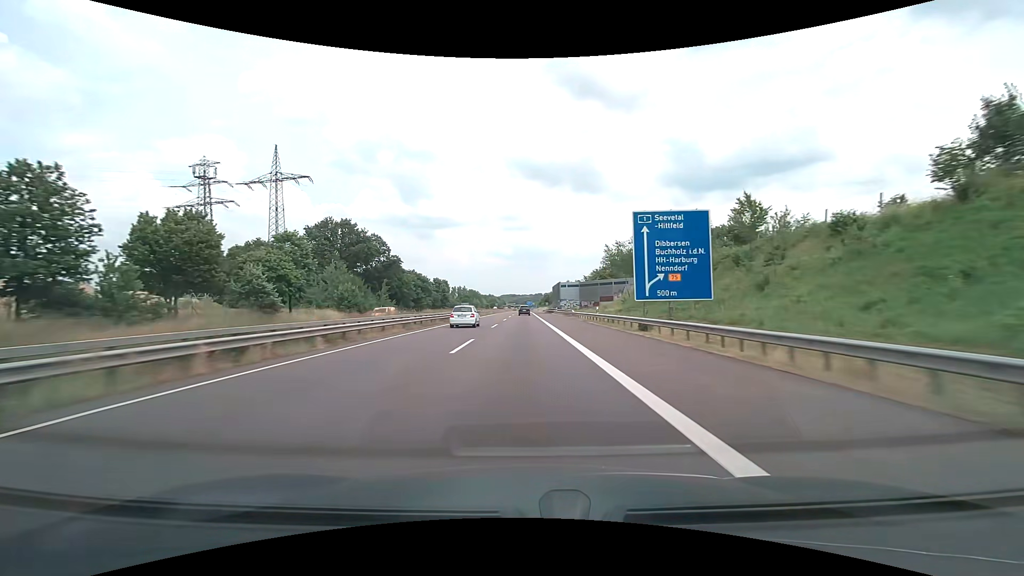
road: motorway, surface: asphalt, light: Day
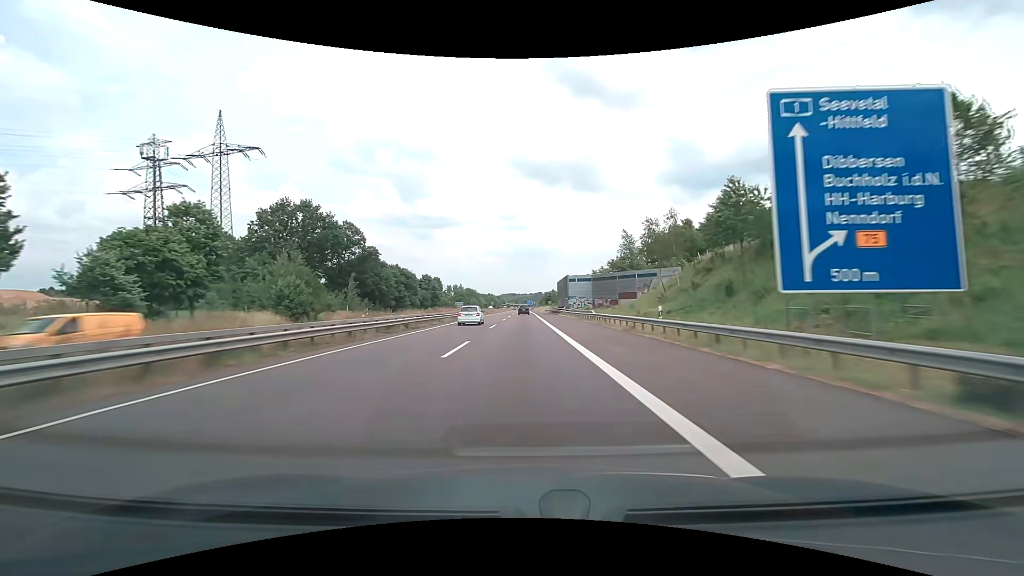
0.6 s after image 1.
(0.0, +19.1) m; 0°
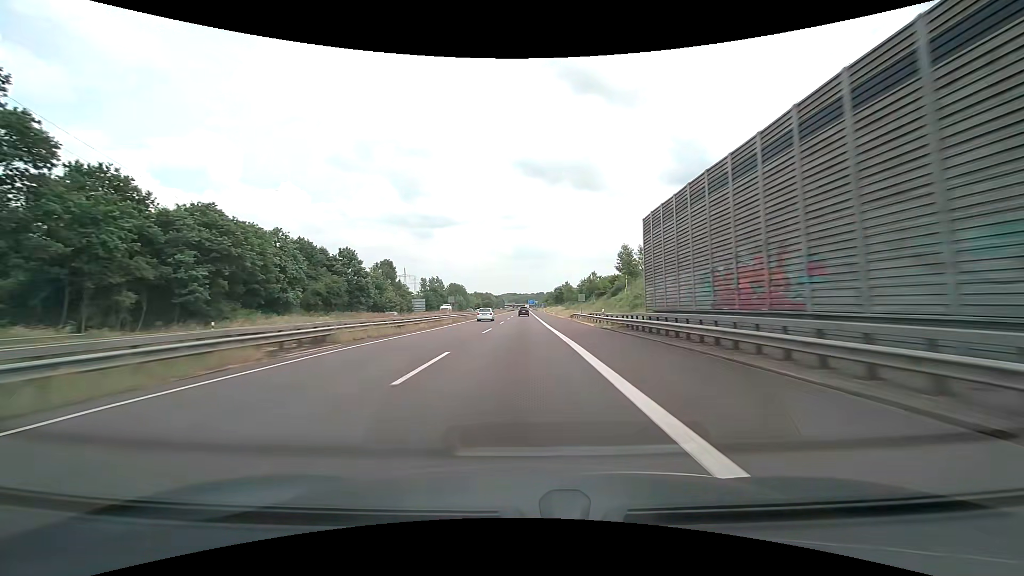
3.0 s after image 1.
(-0.1, +76.3) m; 0°
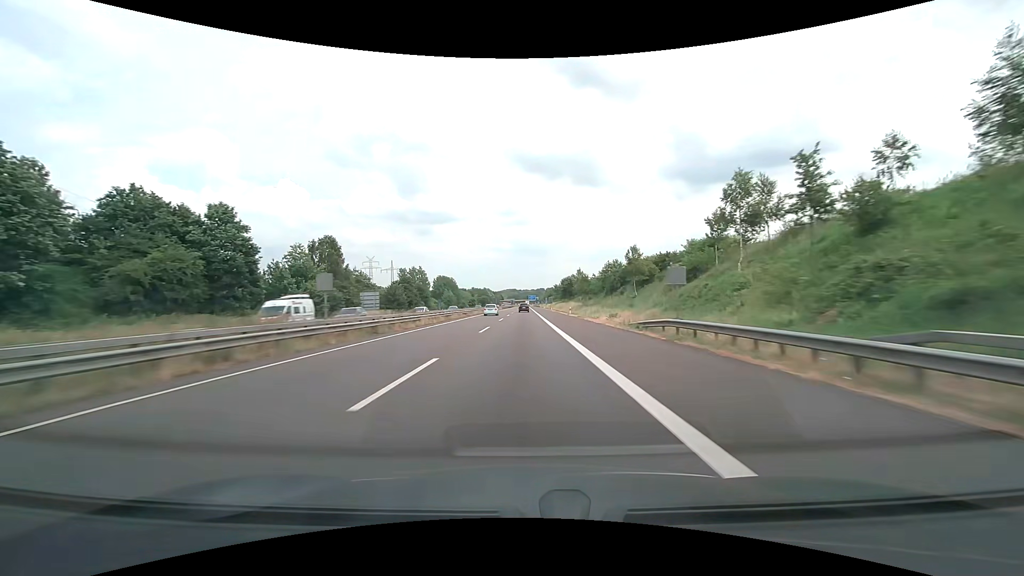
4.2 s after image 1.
(0.0, +38.1) m; 0°
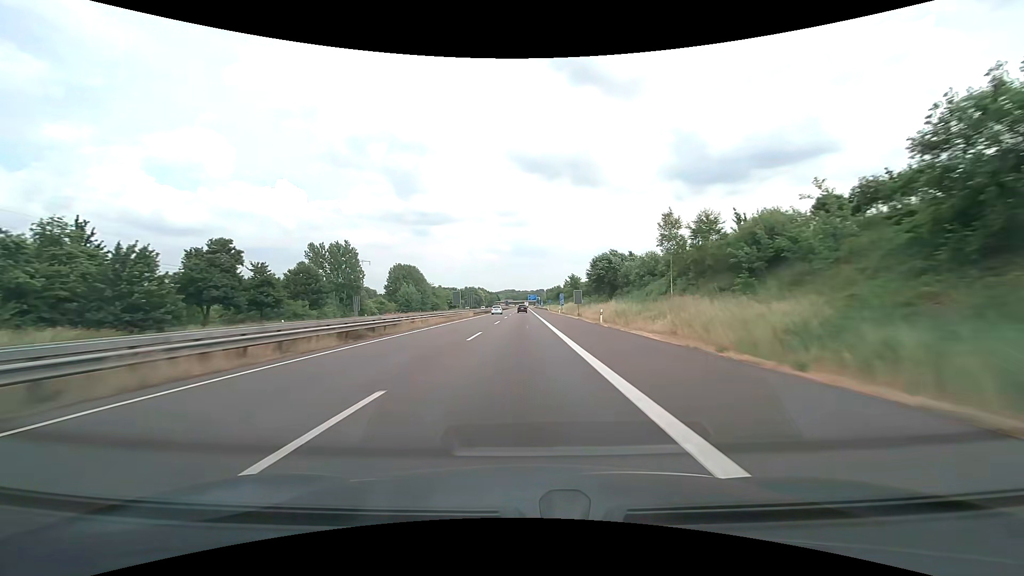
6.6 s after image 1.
(+0.1, +76.2) m; 0°
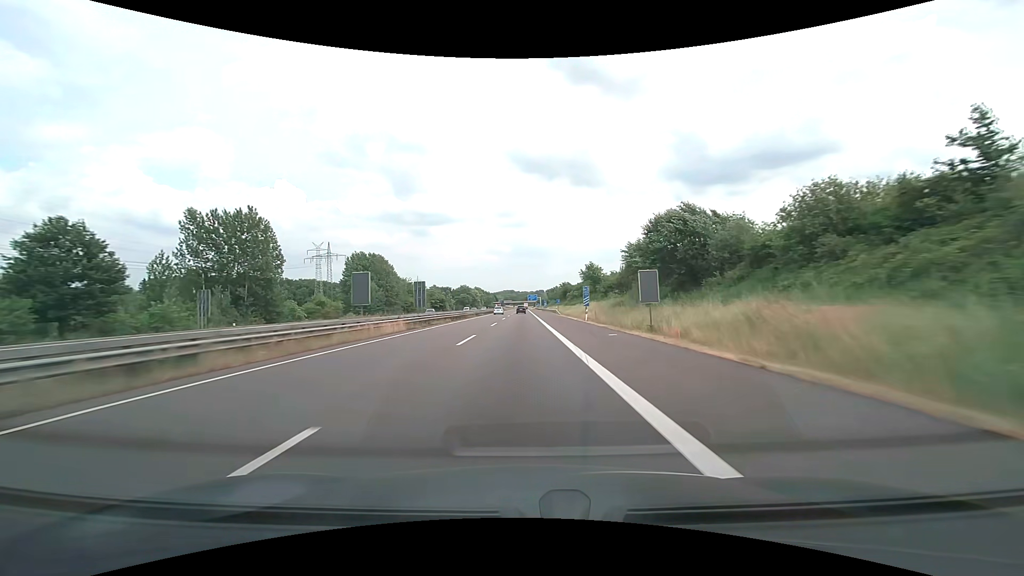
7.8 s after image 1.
(0.0, +38.1) m; 0°
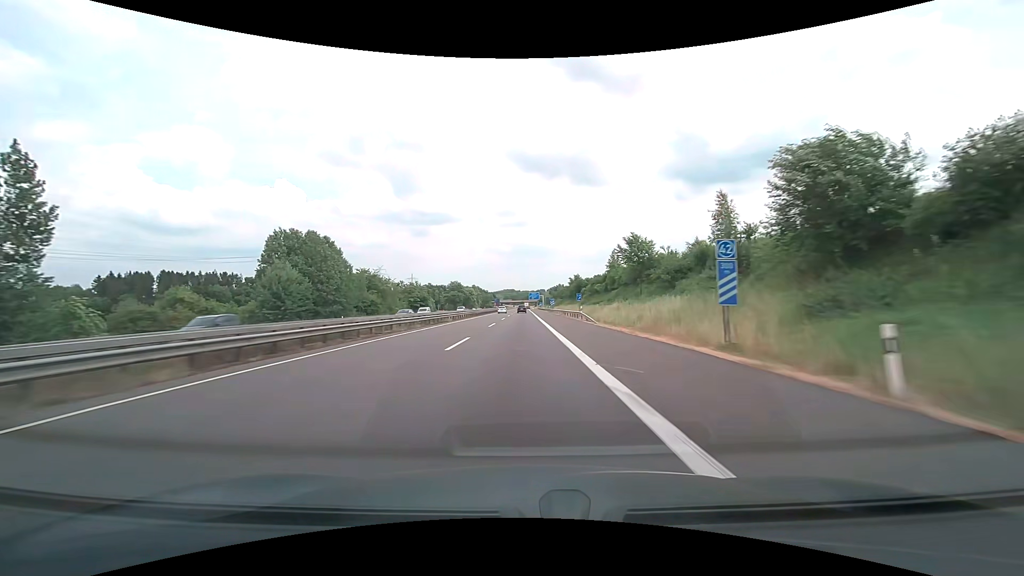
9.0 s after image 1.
(0.0, +38.1) m; 0°
(0, +10) (0, +20) (0, +30) (0, +40) (0, +50) (0, +60) (0, +70) (0, +80) (0, +90) (0, +100) m
